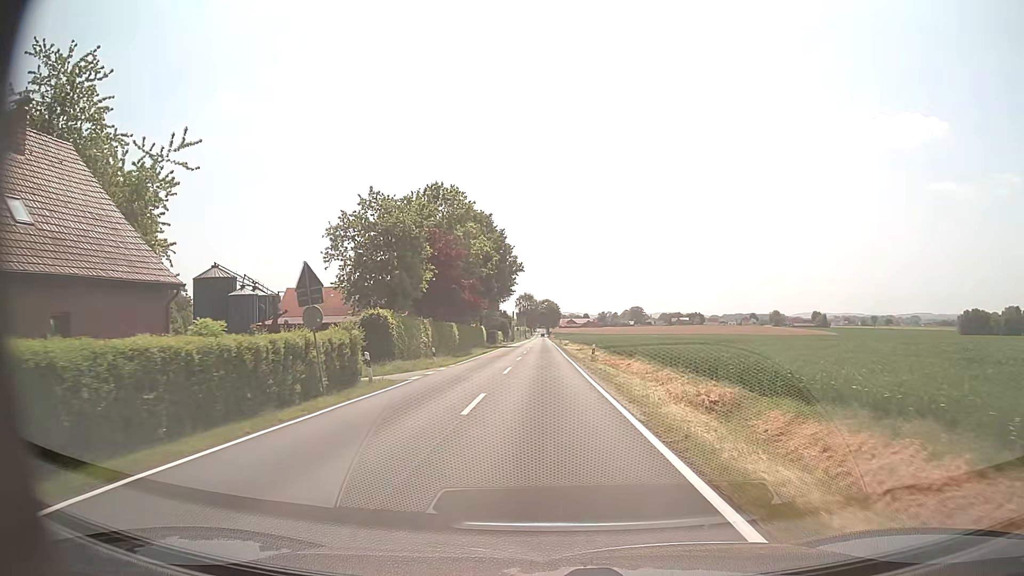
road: tertiary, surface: asphalt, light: Day
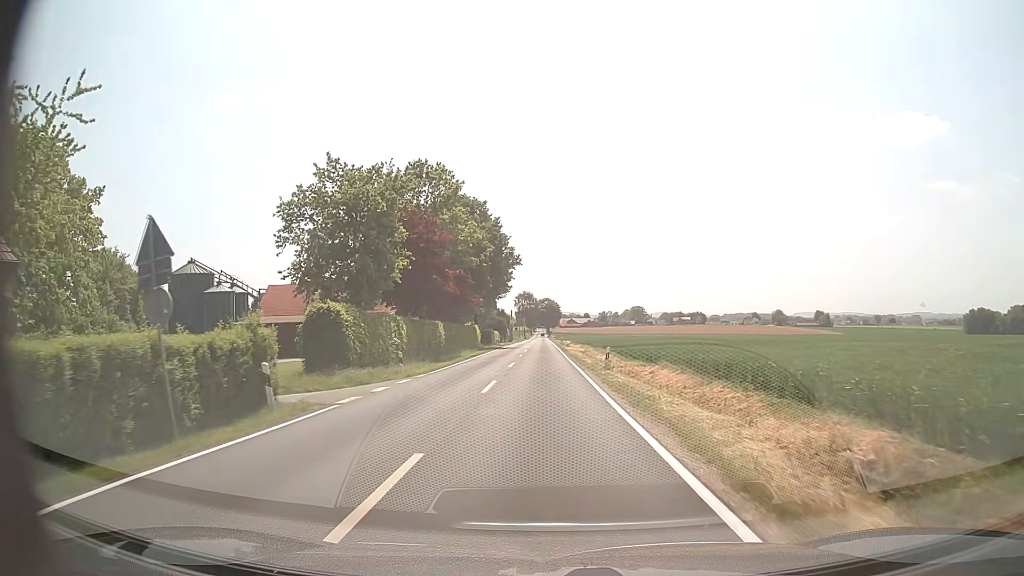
(0.0, +7.8) m; 0°
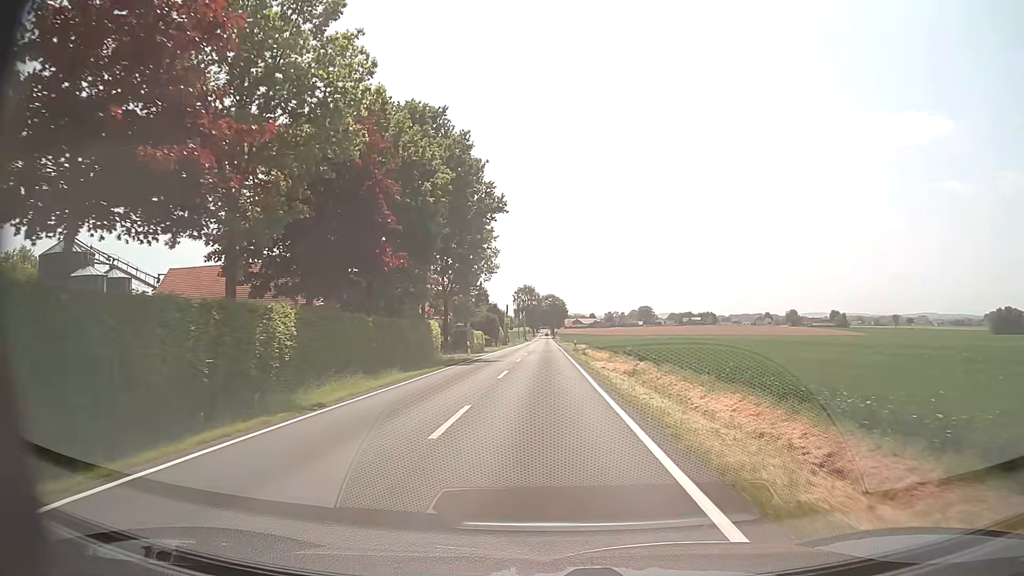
(-0.1, +31.0) m; 0°
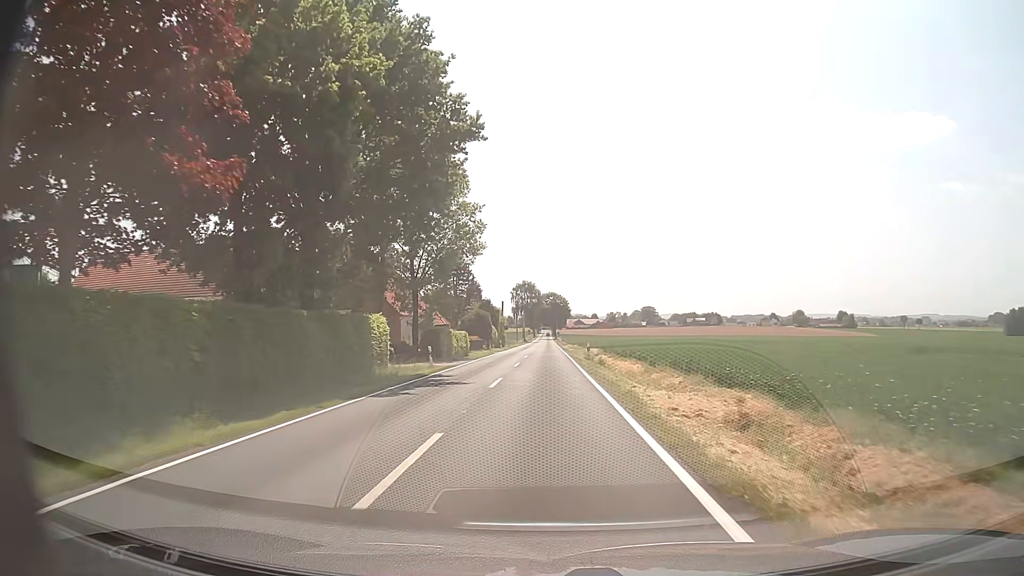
(0.0, +15.5) m; 0°
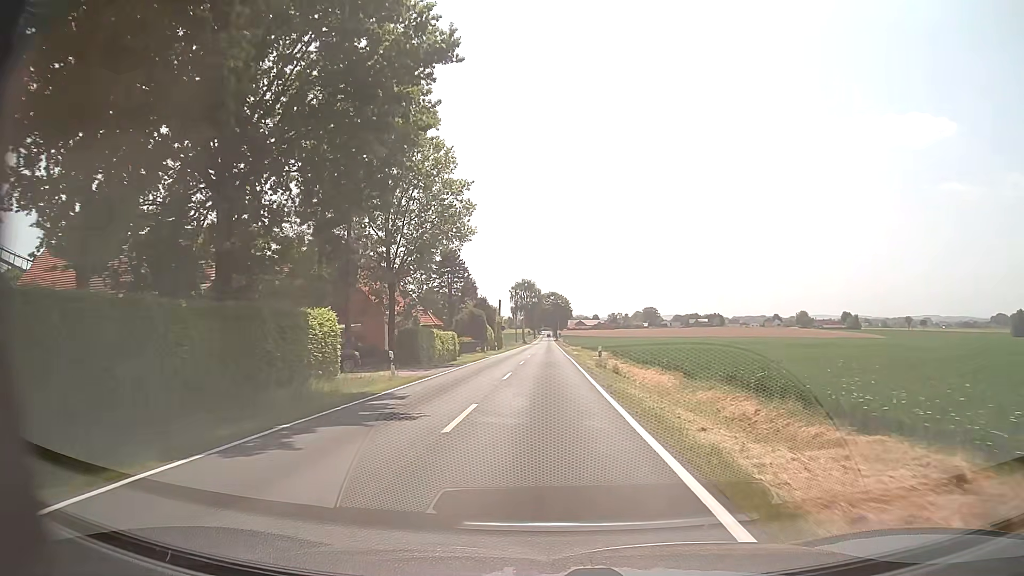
(0.0, +7.8) m; 0°
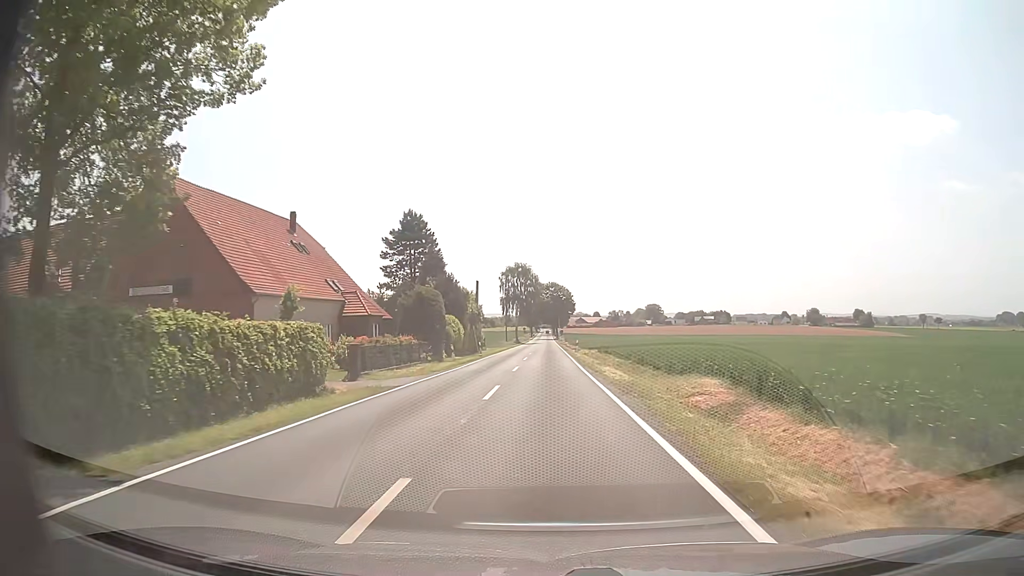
(0.0, +31.0) m; 0°
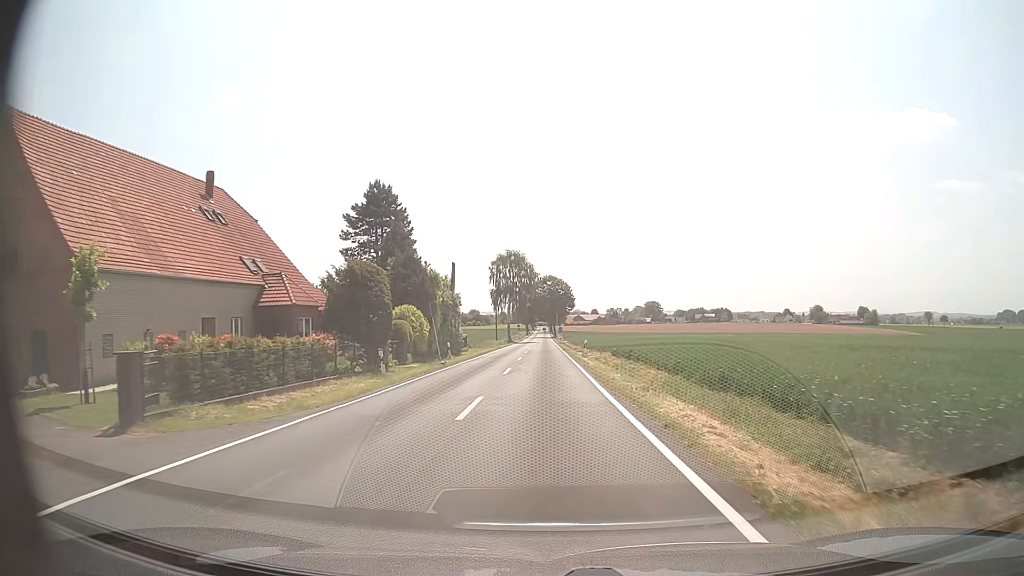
(0.0, +15.5) m; 0°
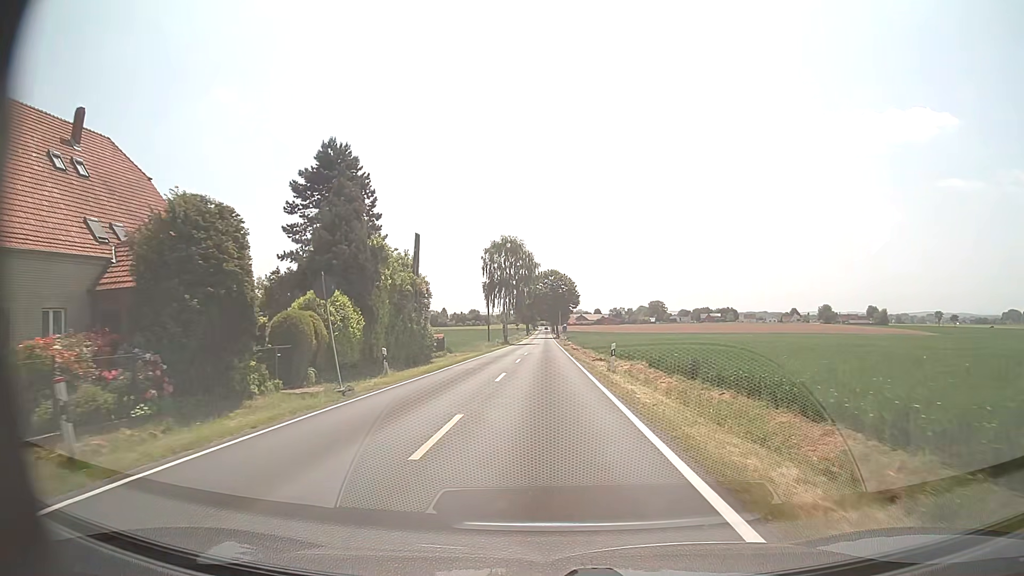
(+0.1, +15.6) m; 0°
(0, +10) (0, +20) (0, +30) (0, +40) (0, +50) (0, +60) (0, +70) (0, +80) (0, +90) (0, +100) m
